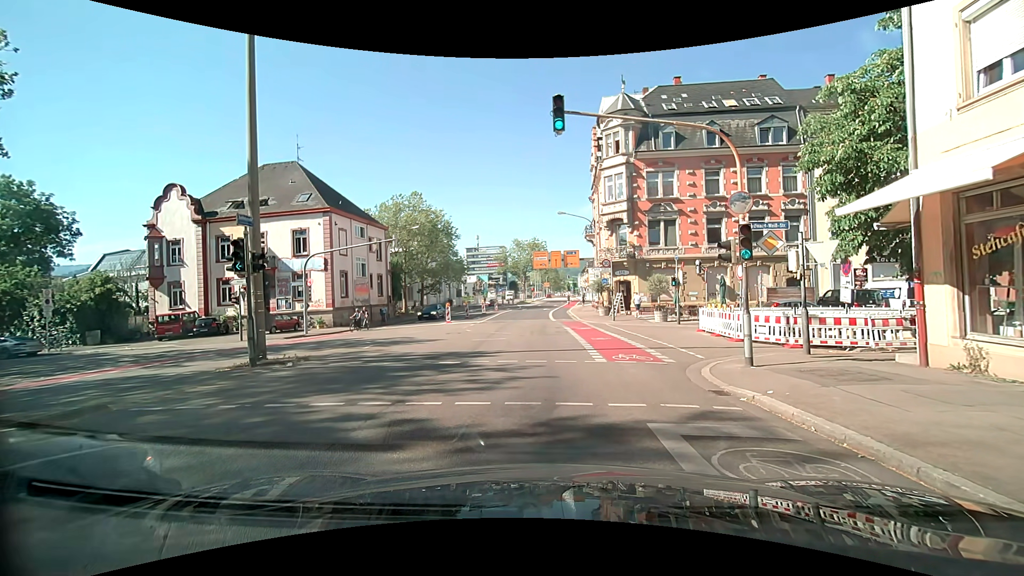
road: secondary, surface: asphalt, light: Day
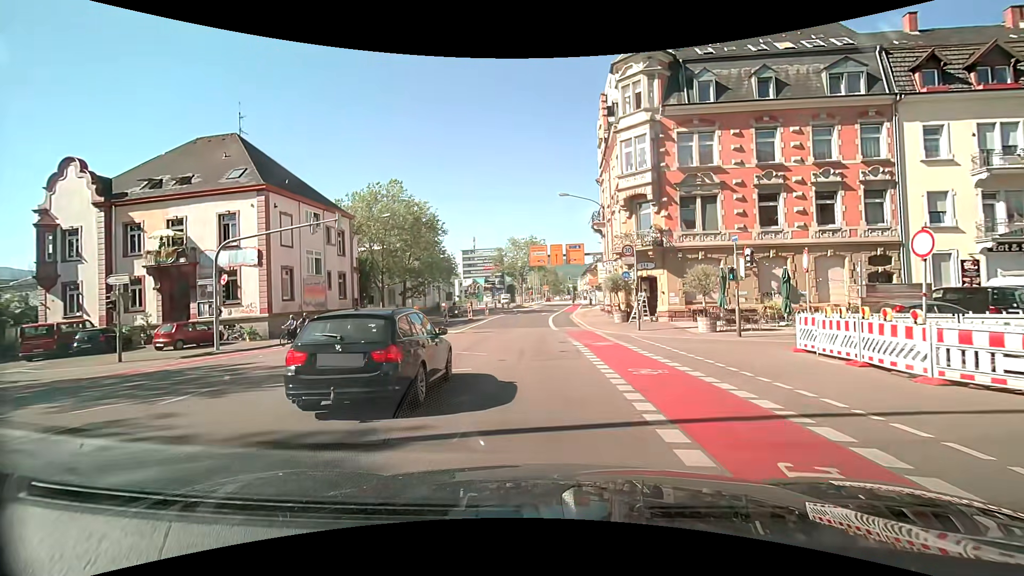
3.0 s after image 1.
(+0.1, +10.0) m; +1°
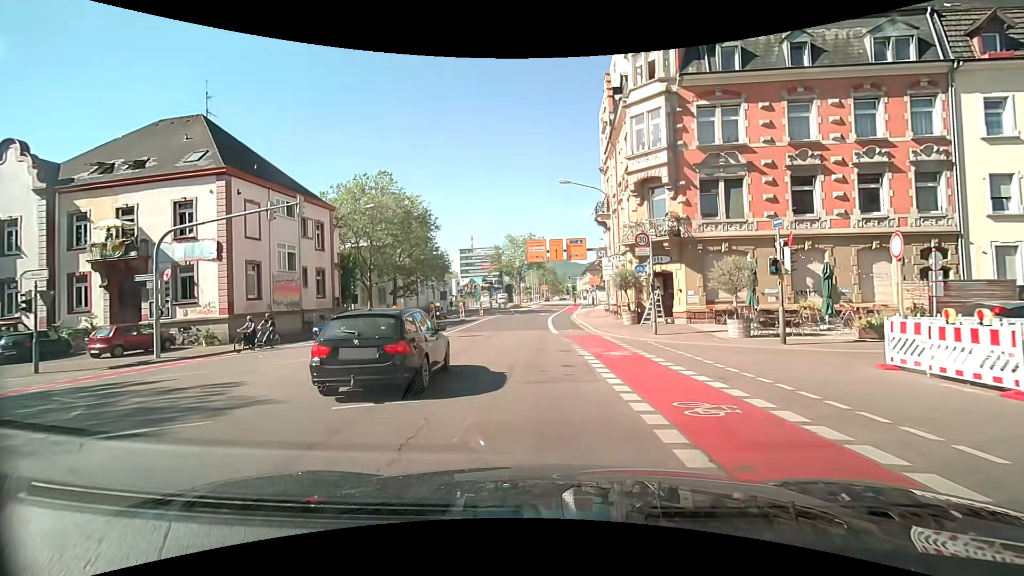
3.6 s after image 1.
(0.0, +4.0) m; +1°
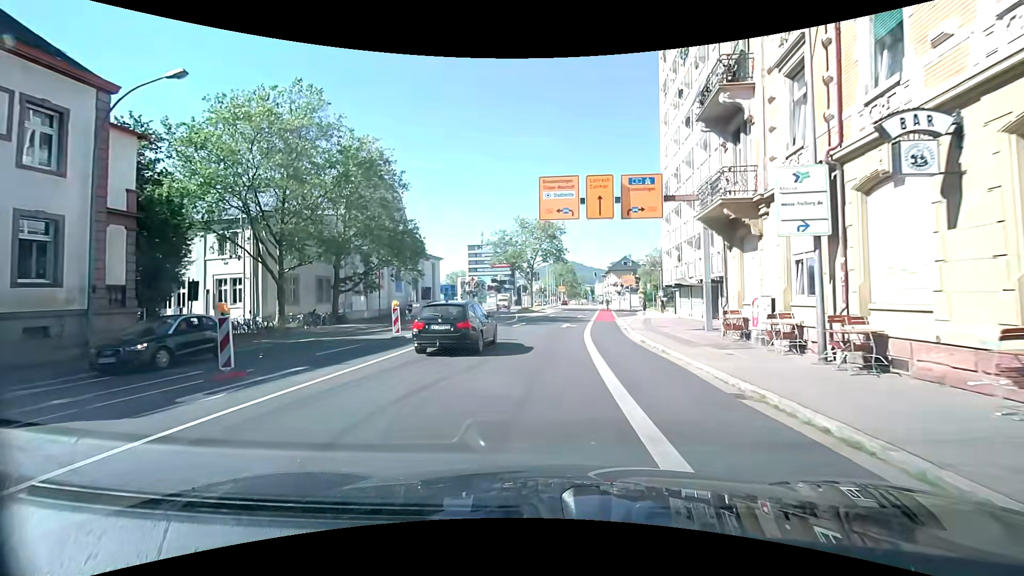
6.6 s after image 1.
(-0.8, +23.2) m; -2°
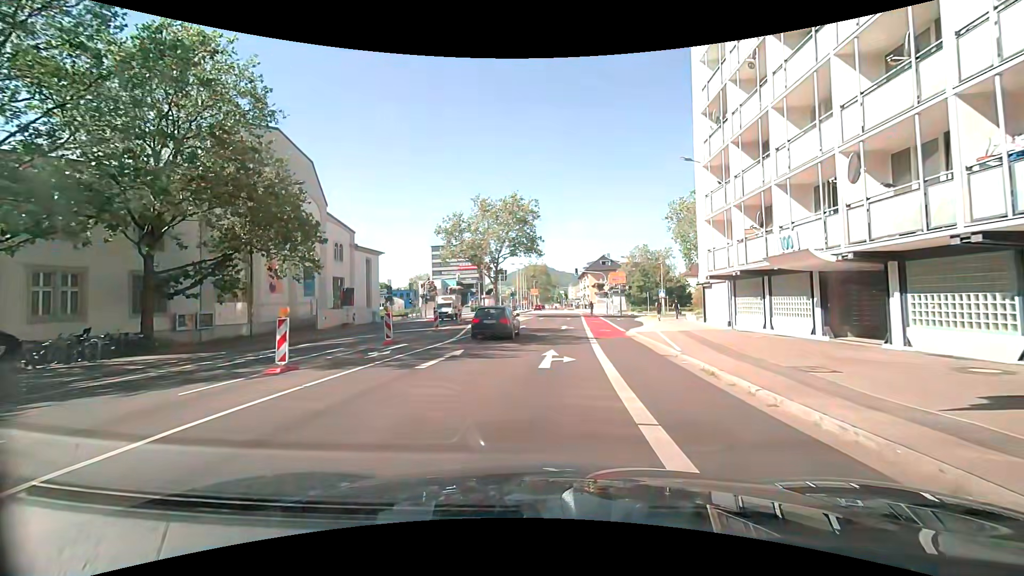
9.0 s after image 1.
(+0.3, +17.1) m; +2°
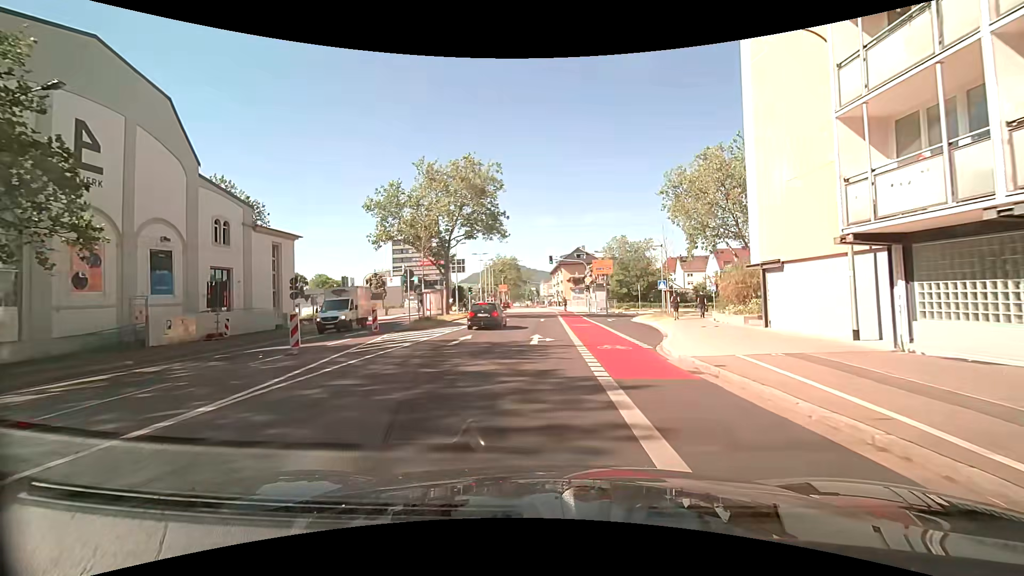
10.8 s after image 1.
(+0.5, +13.8) m; +4°
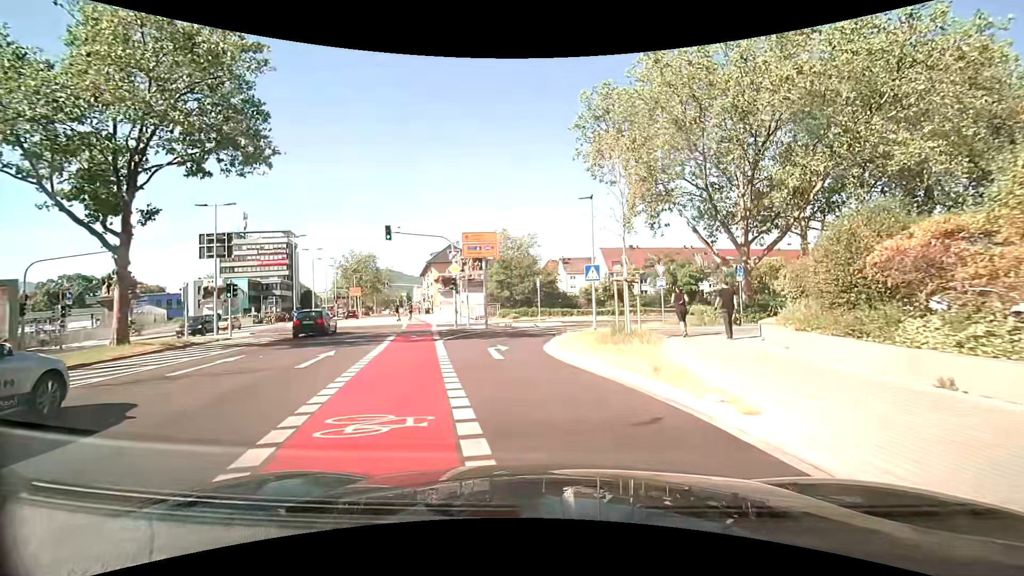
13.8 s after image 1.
(+2.3, +22.8) m; +15°
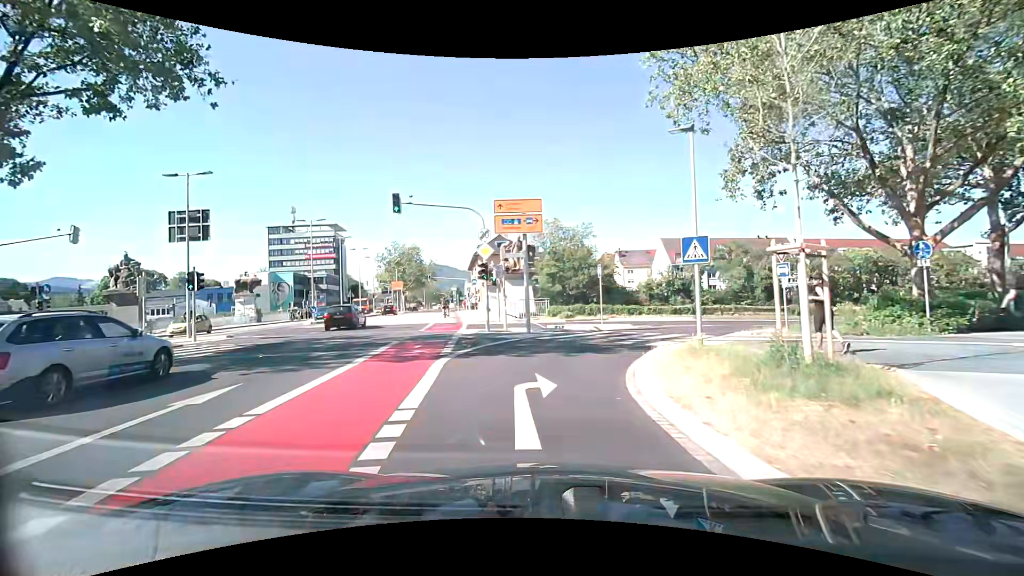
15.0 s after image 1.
(-0.4, +7.8) m; -7°
